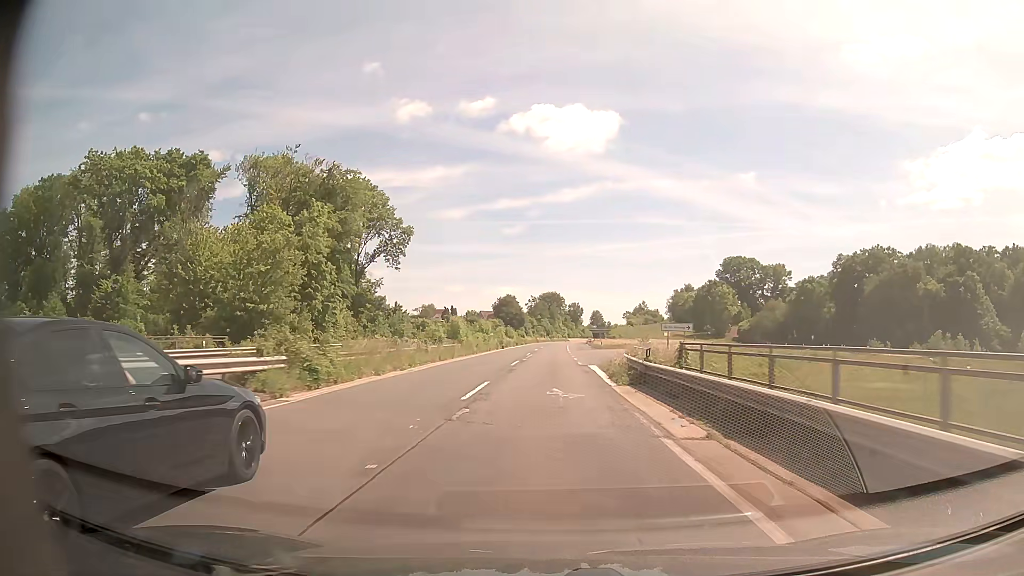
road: trunk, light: Day
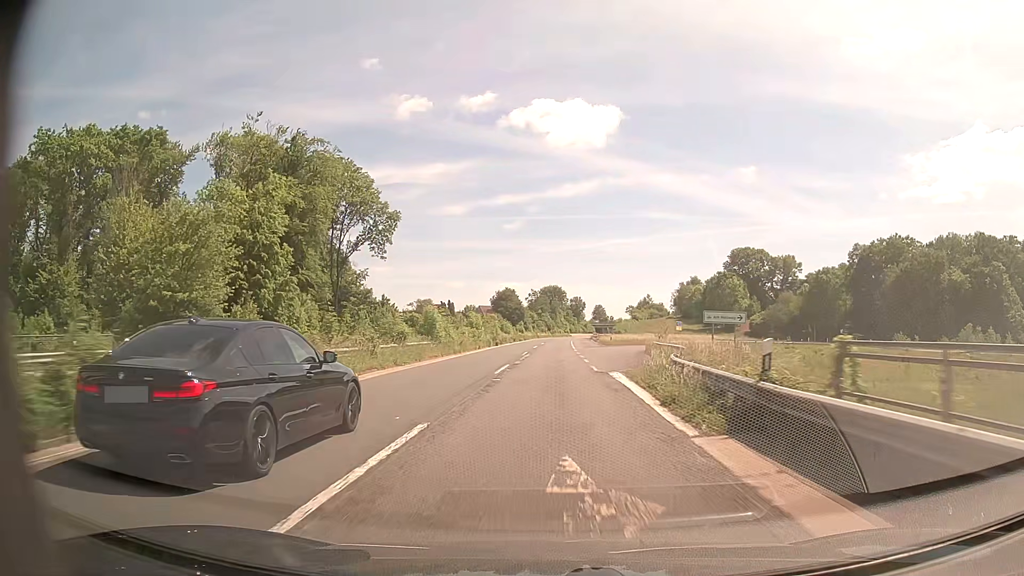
(0.0, +10.9) m; 0°
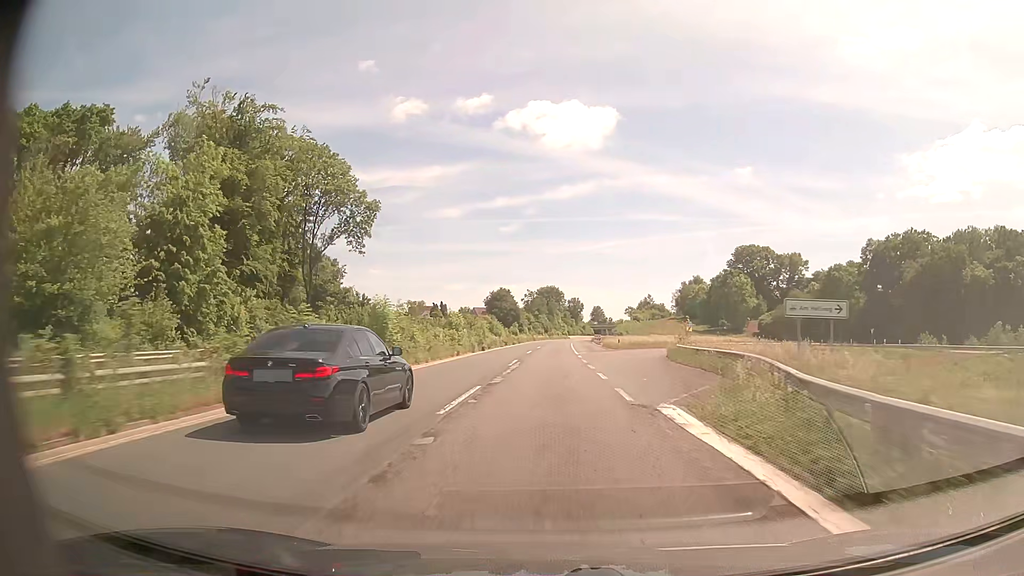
(0.0, +10.9) m; 0°
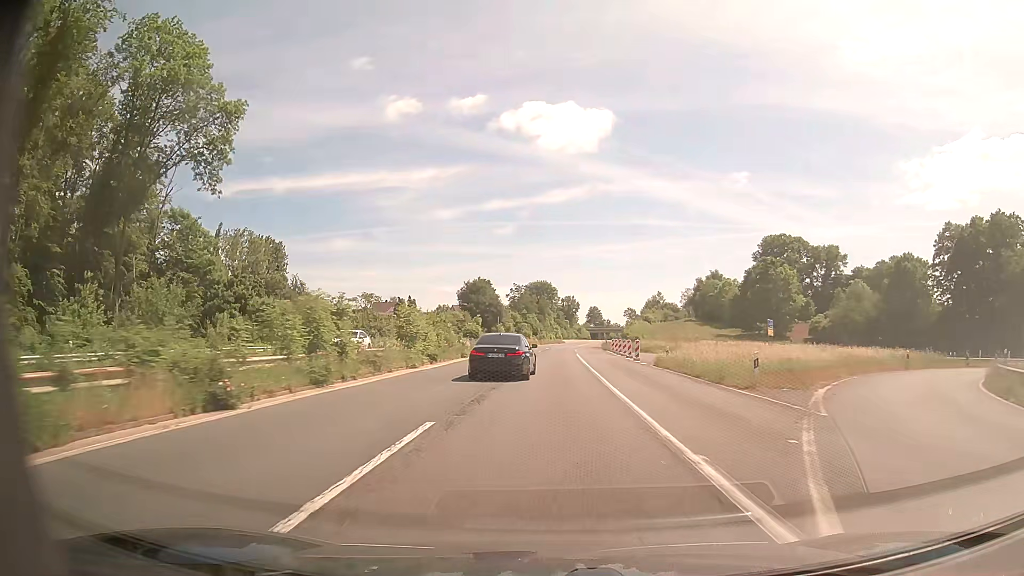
(+0.1, +43.5) m; 0°
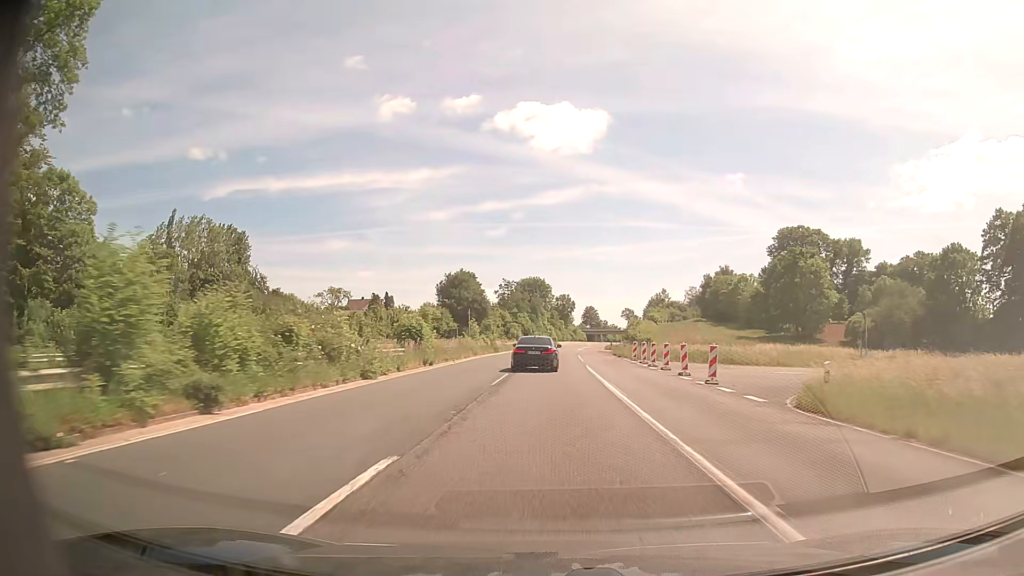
(+0.1, +21.7) m; 0°
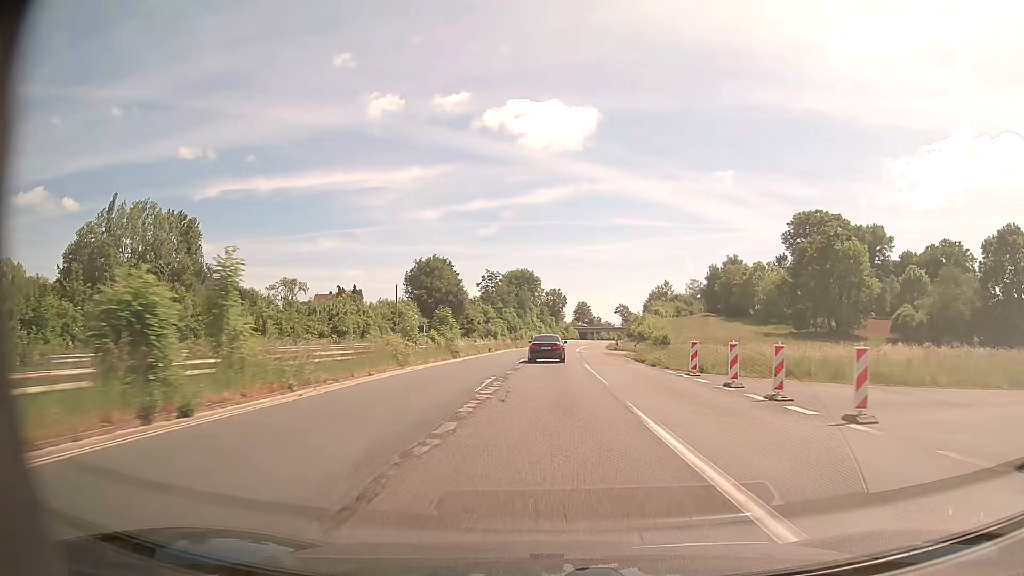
(+0.2, +21.7) m; +1°
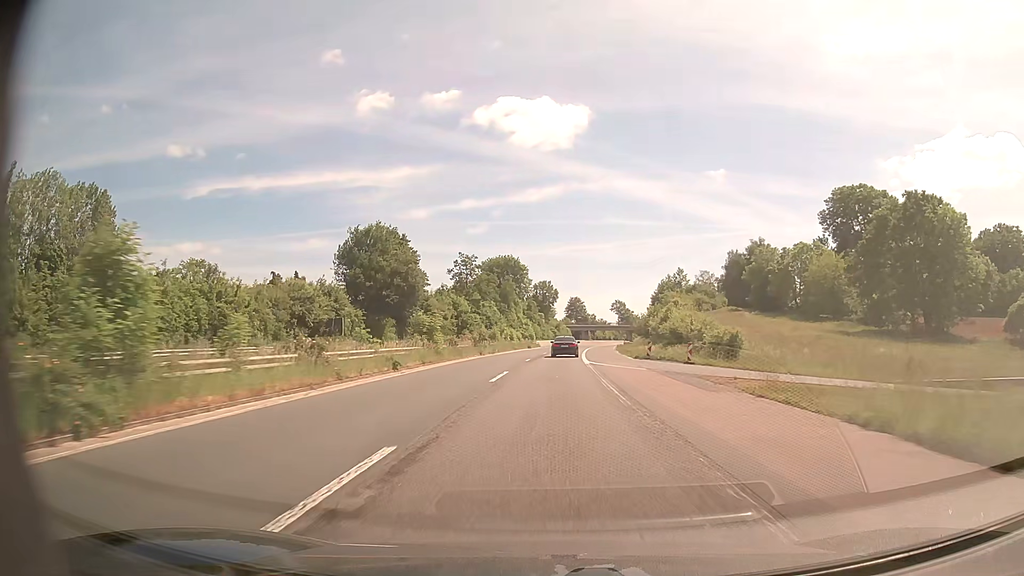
(+0.2, +32.8) m; +1°
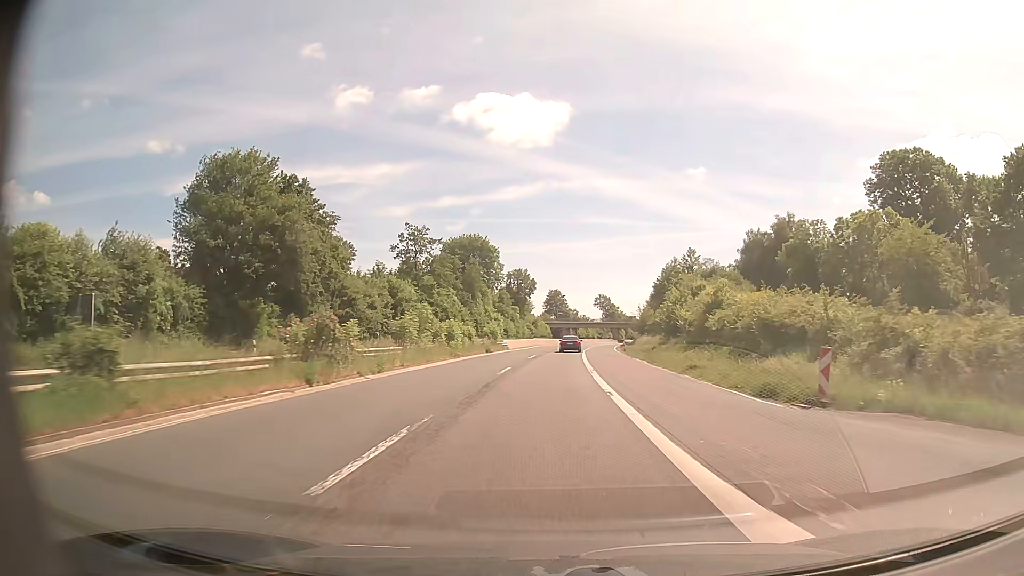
(+0.4, +33.3) m; +2°
(0, +10) (0, +20) (0, +30) (+1, +40) (+1, +50) (+2, +60) (+2, +70) (+3, +80) (+4, +90) (+5, +100) m
